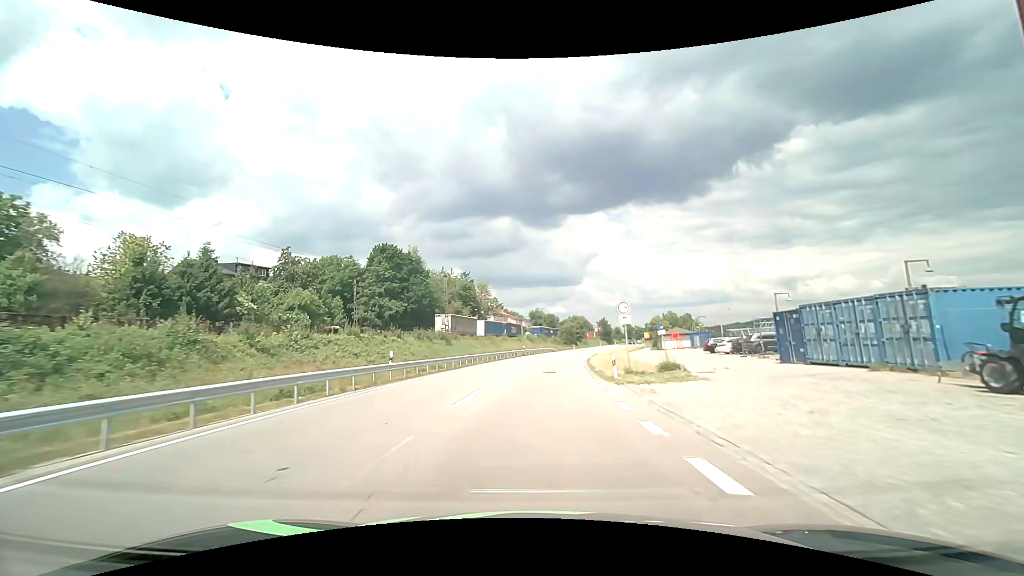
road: primary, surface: asphalt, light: Day
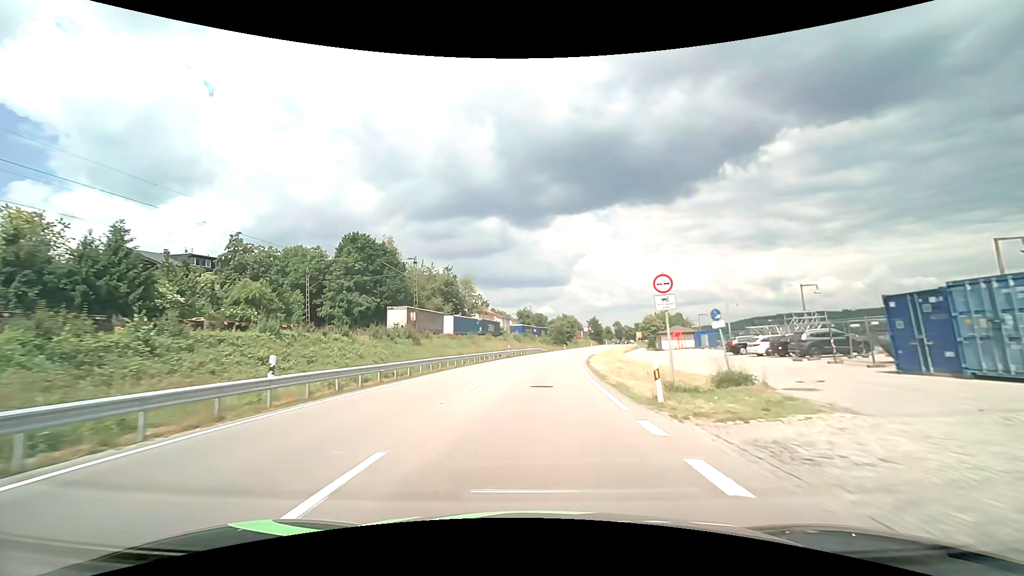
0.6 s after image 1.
(+0.1, +9.2) m; +1°
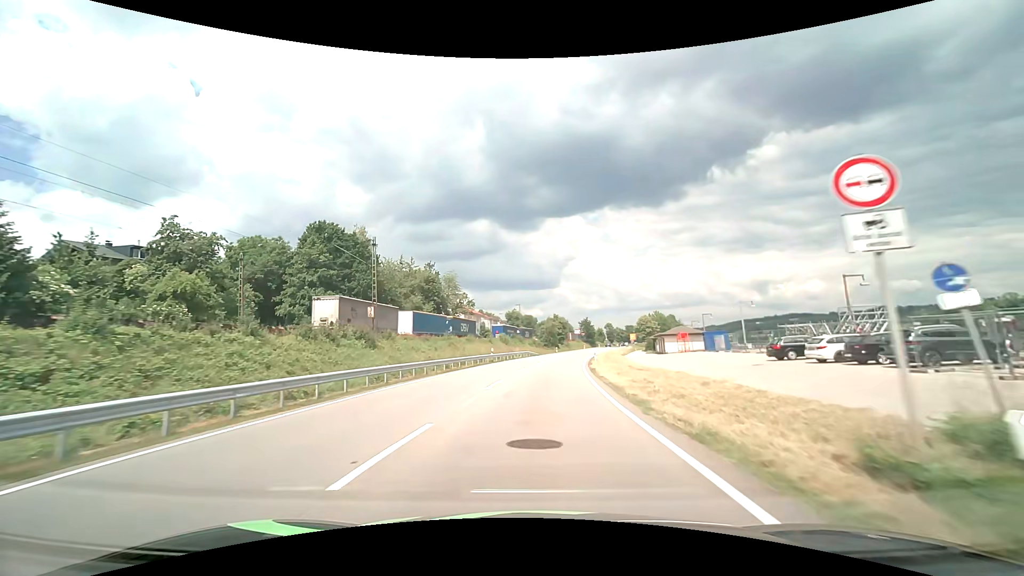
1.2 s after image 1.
(+0.1, +9.4) m; +1°
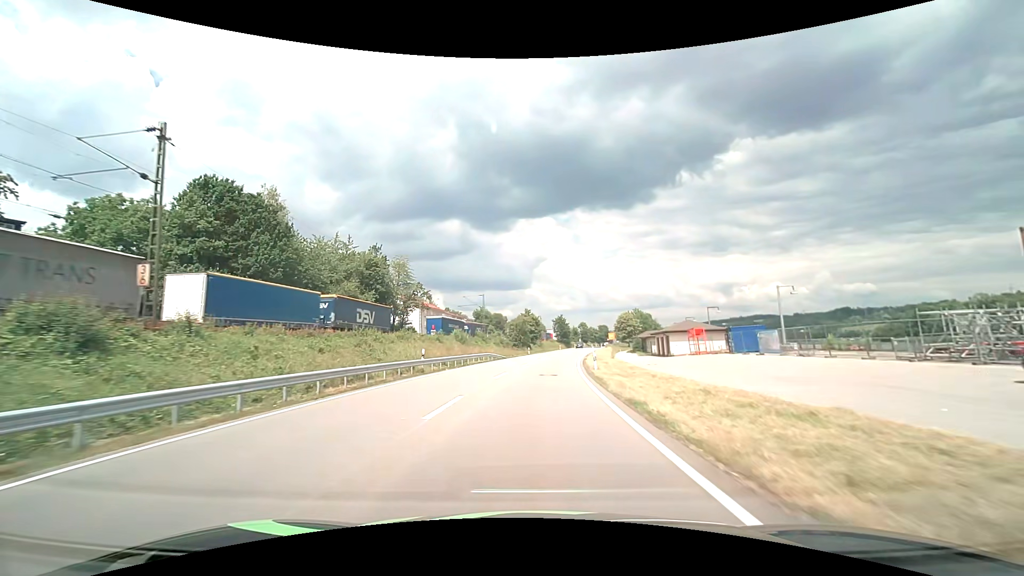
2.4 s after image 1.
(+0.7, +19.3) m; +4°
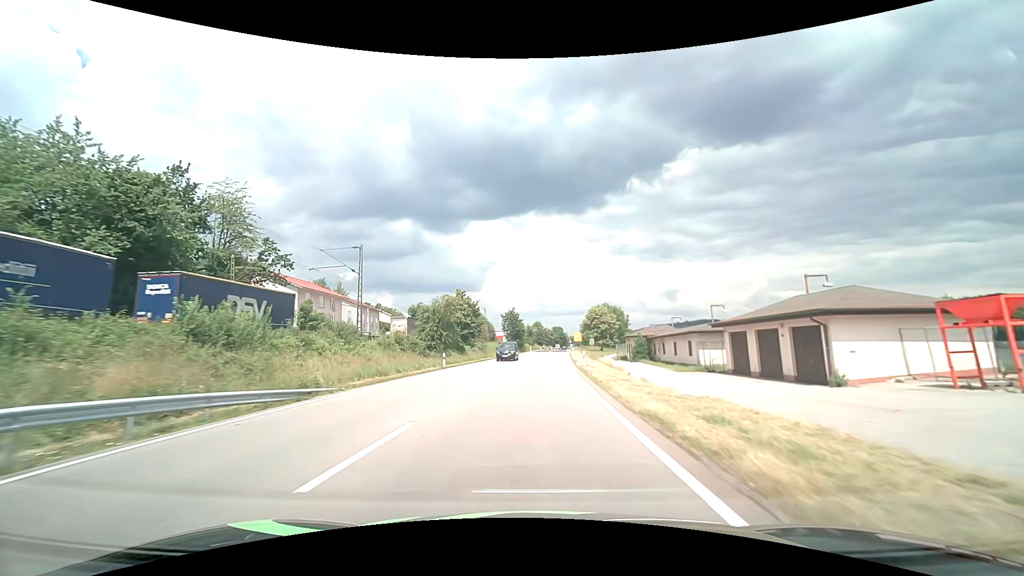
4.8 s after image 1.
(+2.0, +40.6) m; +6°
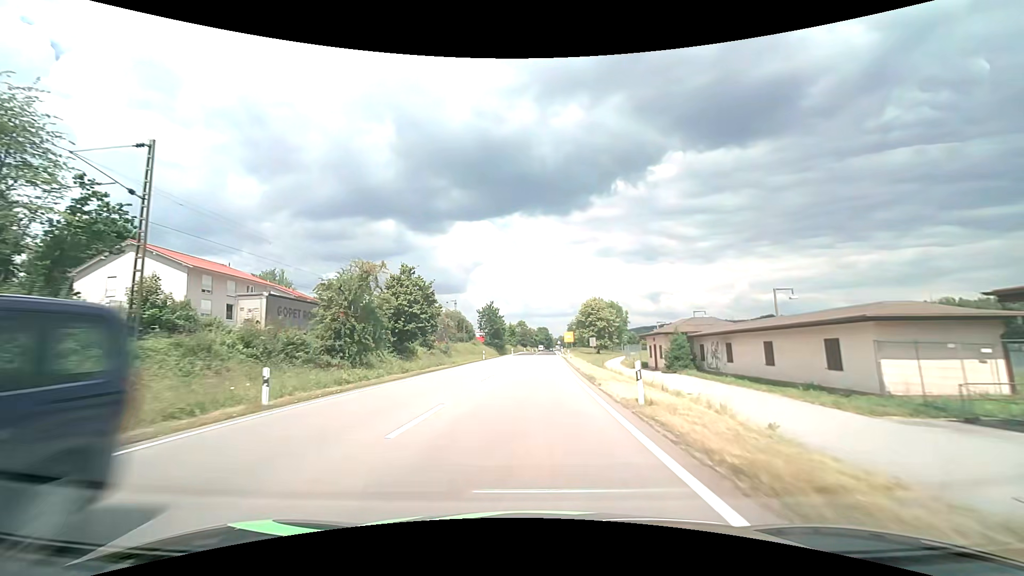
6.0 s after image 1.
(+0.5, +21.2) m; +2°
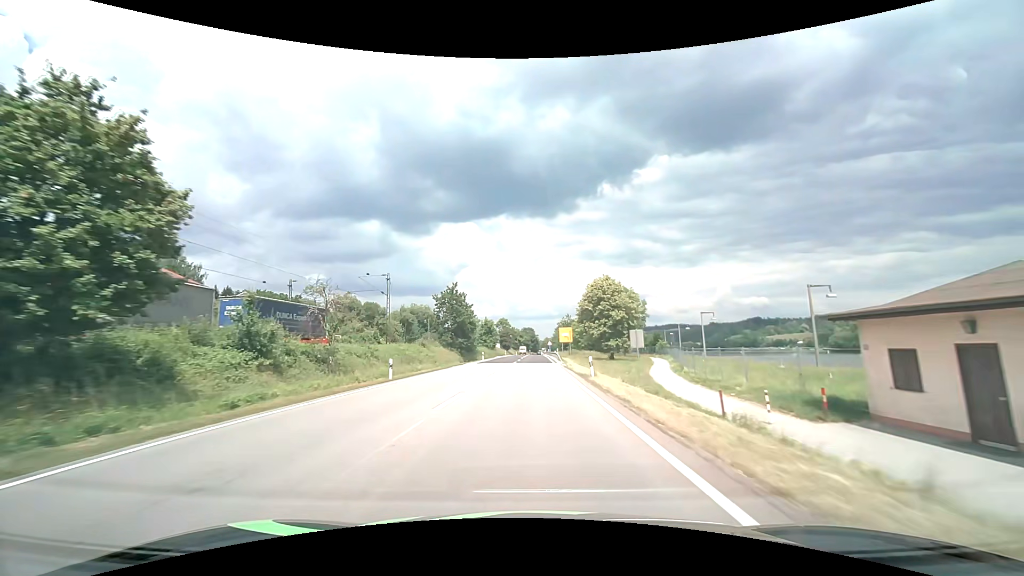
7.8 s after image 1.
(+0.6, +32.8) m; +2°
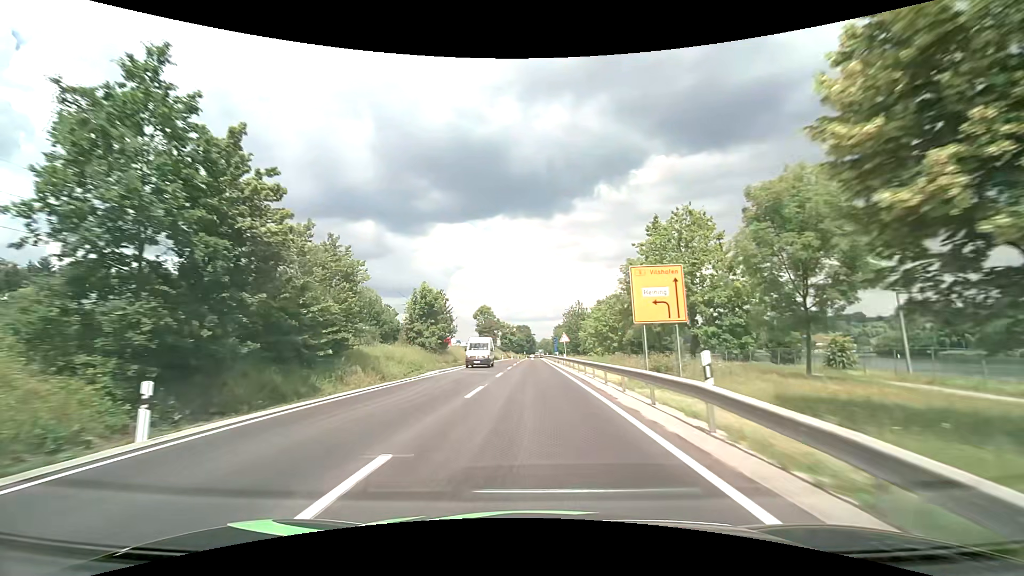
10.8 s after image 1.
(+0.3, +57.0) m; 0°
